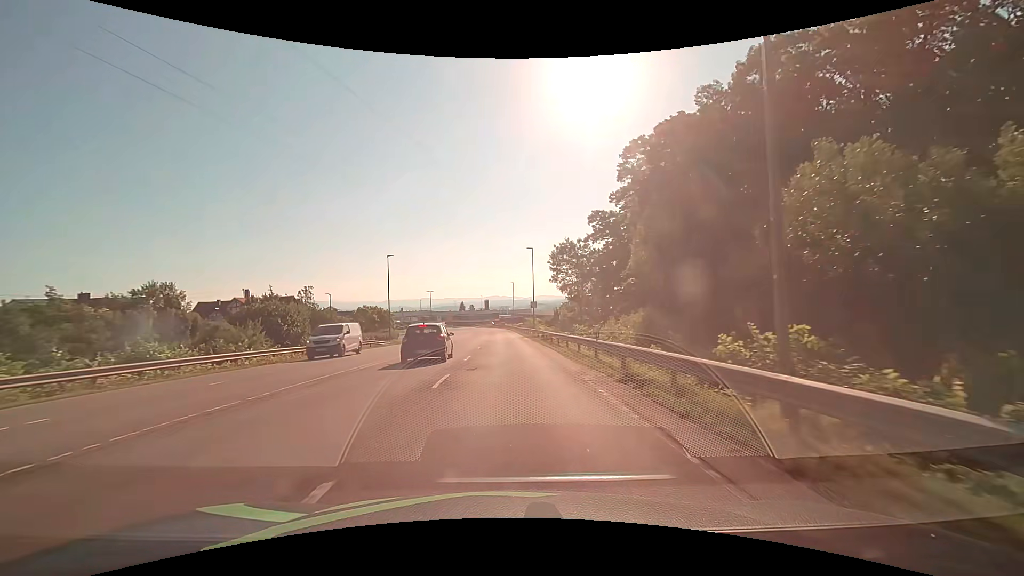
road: secondary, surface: asphalt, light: Day
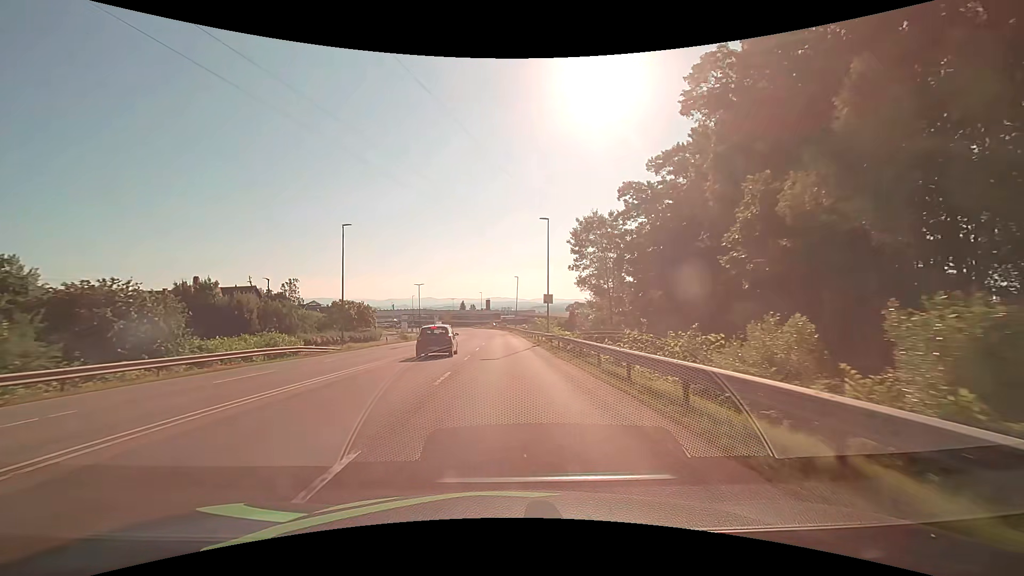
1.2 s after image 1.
(0.0, +16.9) m; 0°
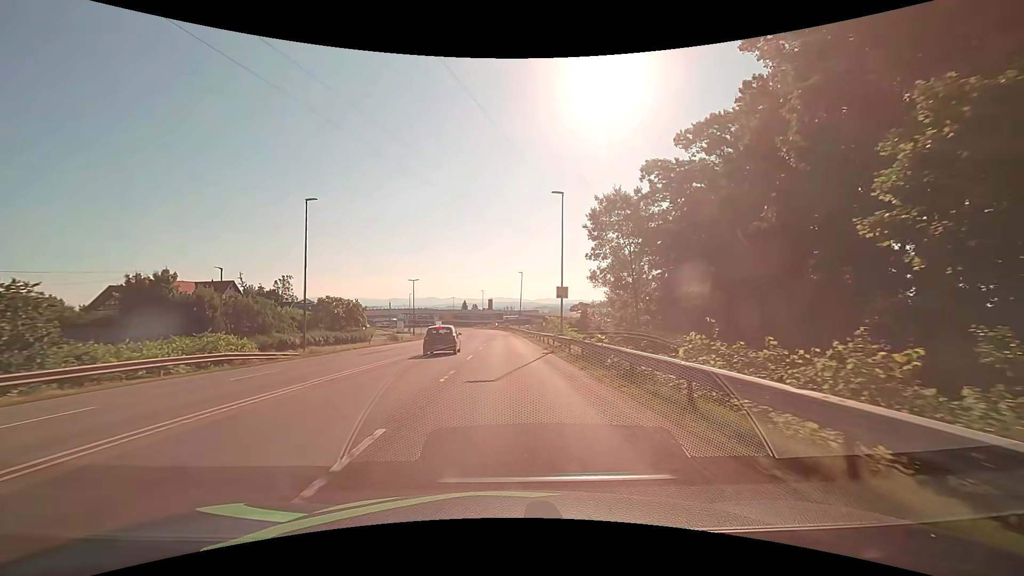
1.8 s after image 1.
(0.0, +8.1) m; -1°
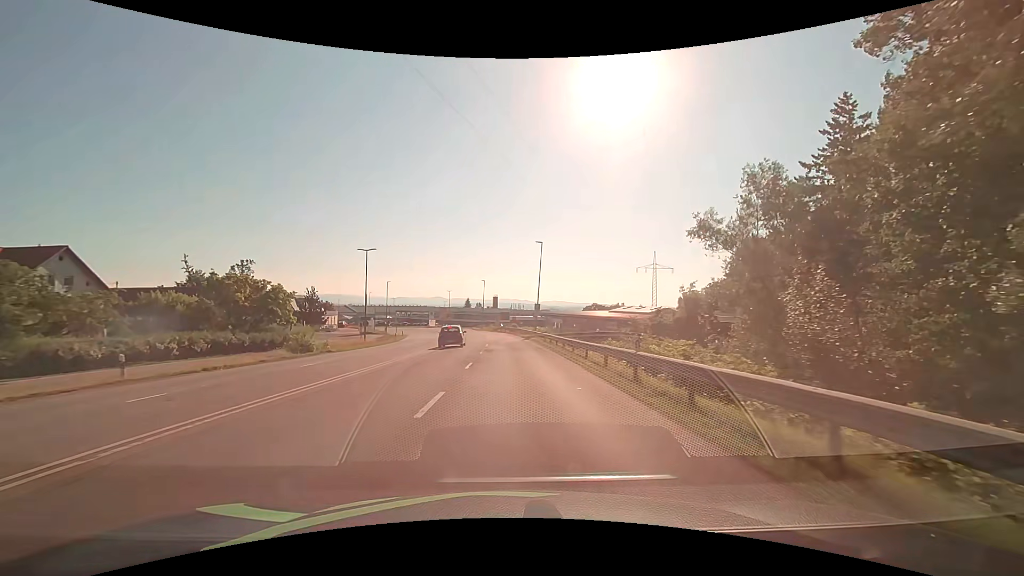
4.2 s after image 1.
(-0.3, +31.5) m; -1°
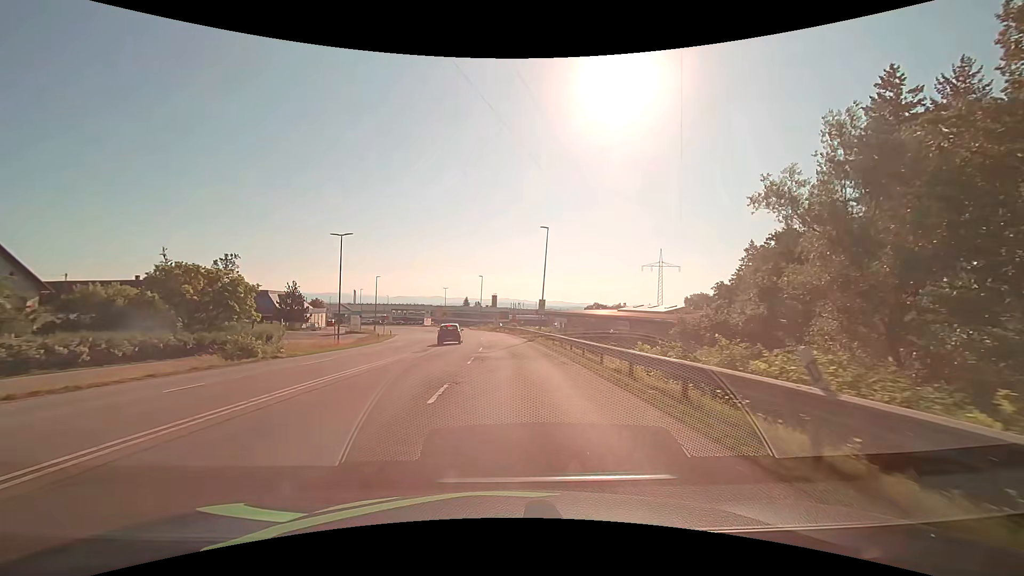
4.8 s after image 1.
(0.0, +7.7) m; 0°
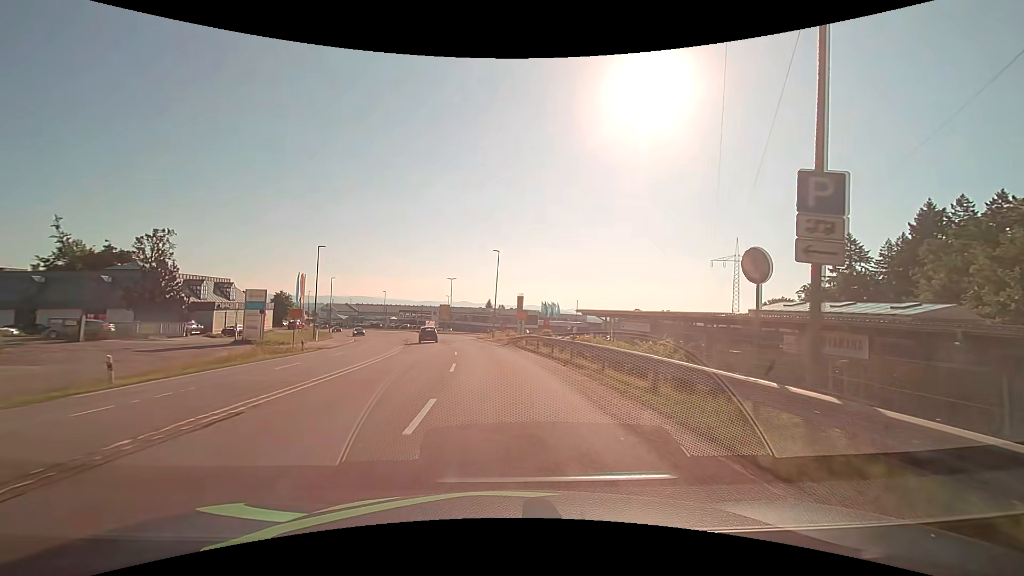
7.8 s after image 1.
(-0.3, +38.3) m; -3°
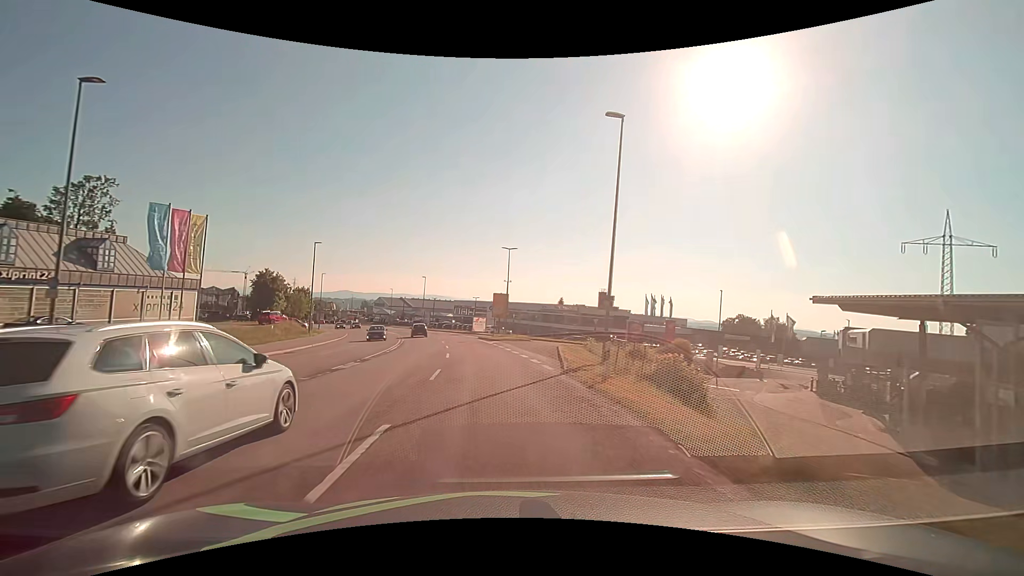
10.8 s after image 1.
(-2.3, +38.2) m; -8°
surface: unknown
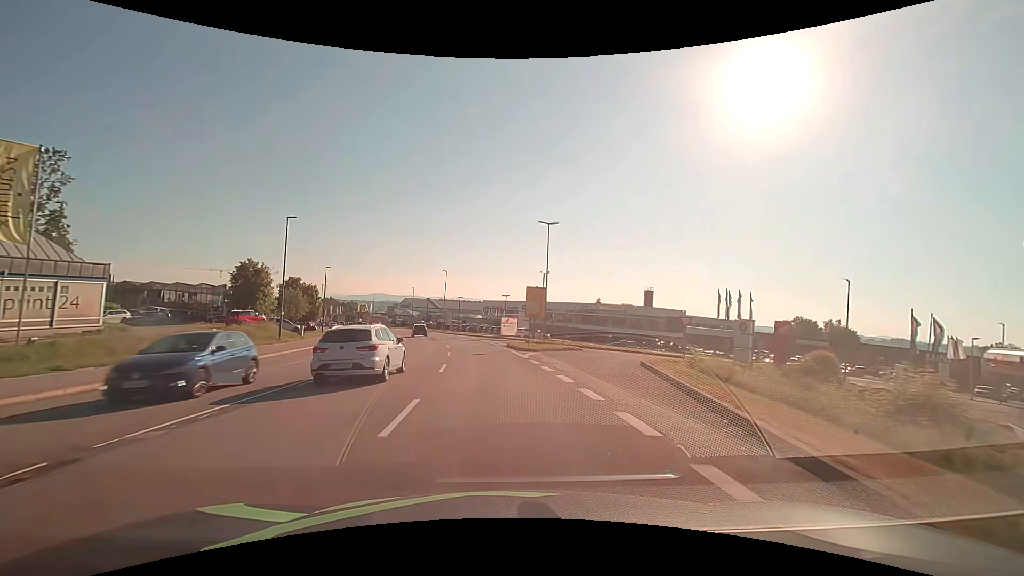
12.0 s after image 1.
(-0.5, +15.4) m; -4°
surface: asphalt
(0, +10) (-1, +20) (-2, +30) (-3, +40) (-5, +50) (-7, +59) (-9, +69) (-12, +79) (-15, +88) (-19, +98) m
